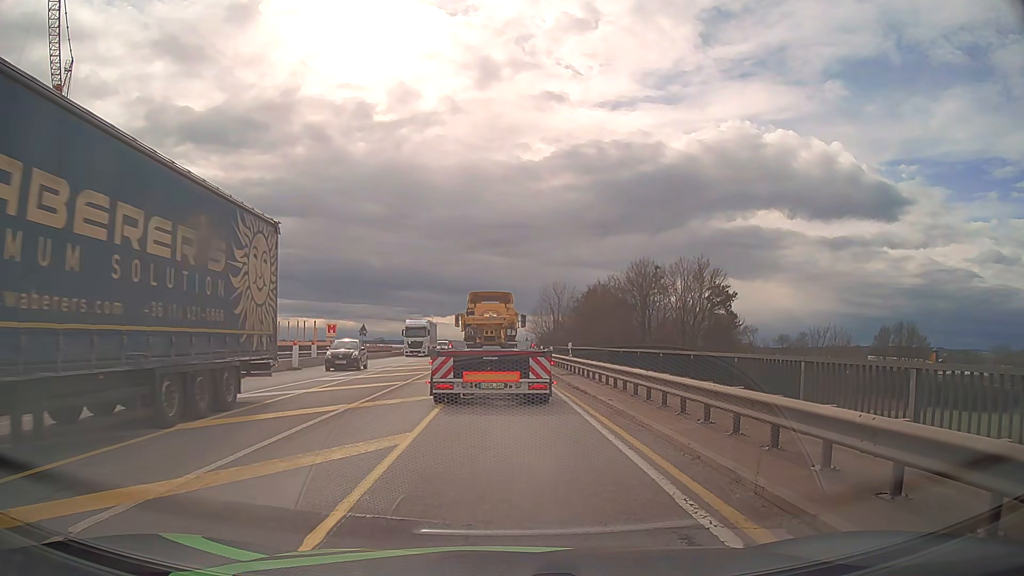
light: Day
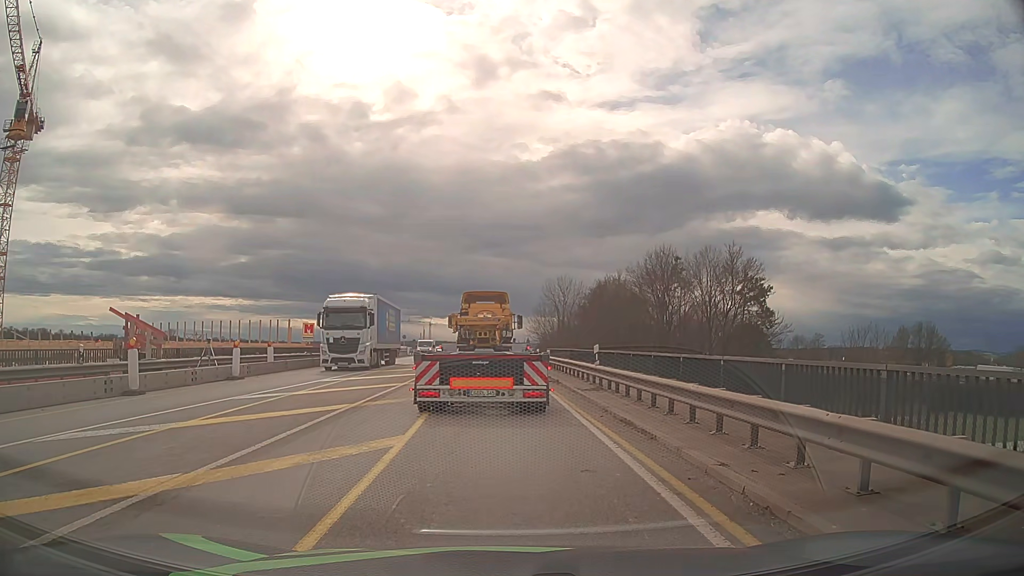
(0.0, +7.6) m; +1°
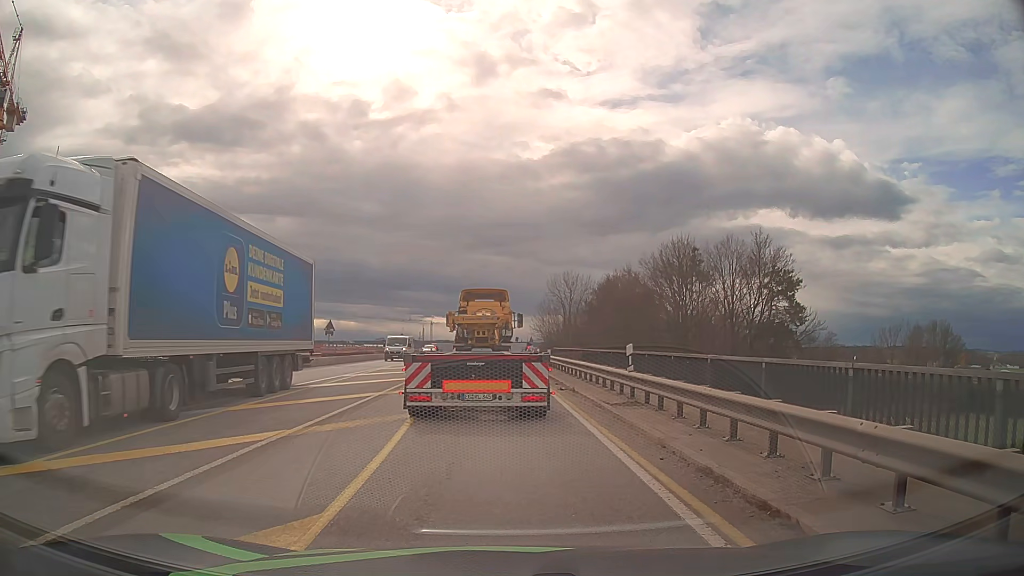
(-0.1, +4.6) m; -1°
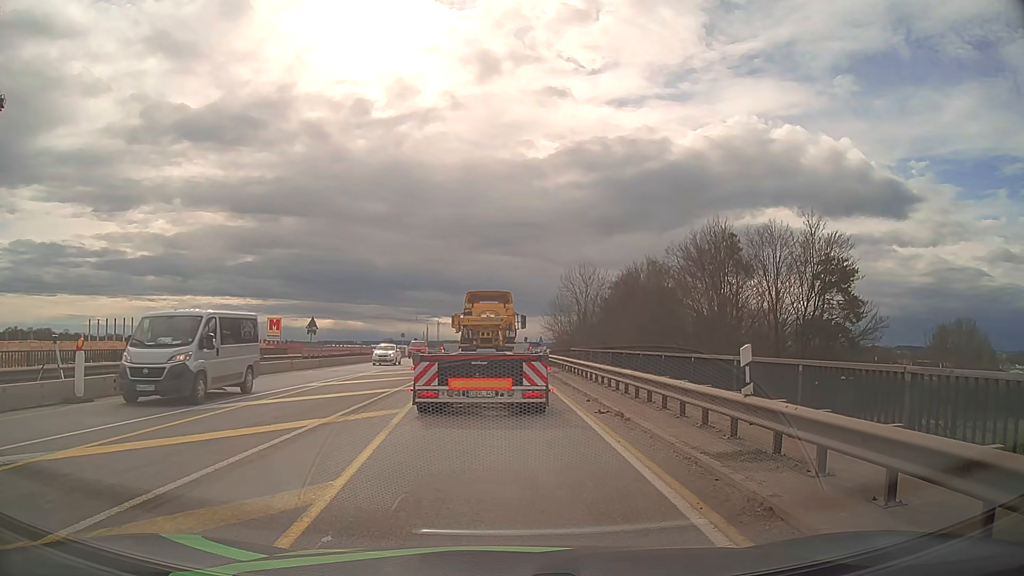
(-0.1, +6.5) m; -1°
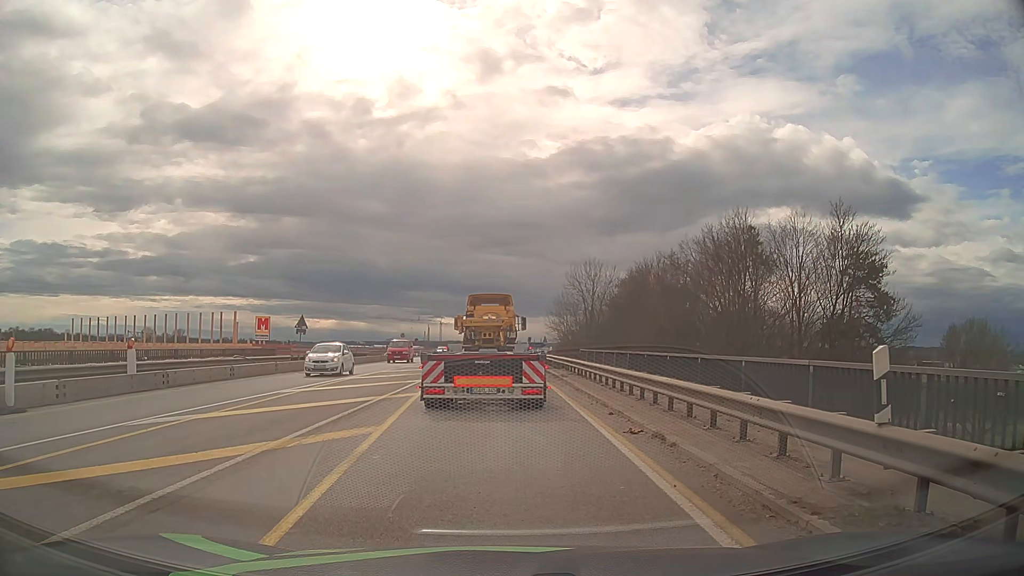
(0.0, +3.0) m; -1°
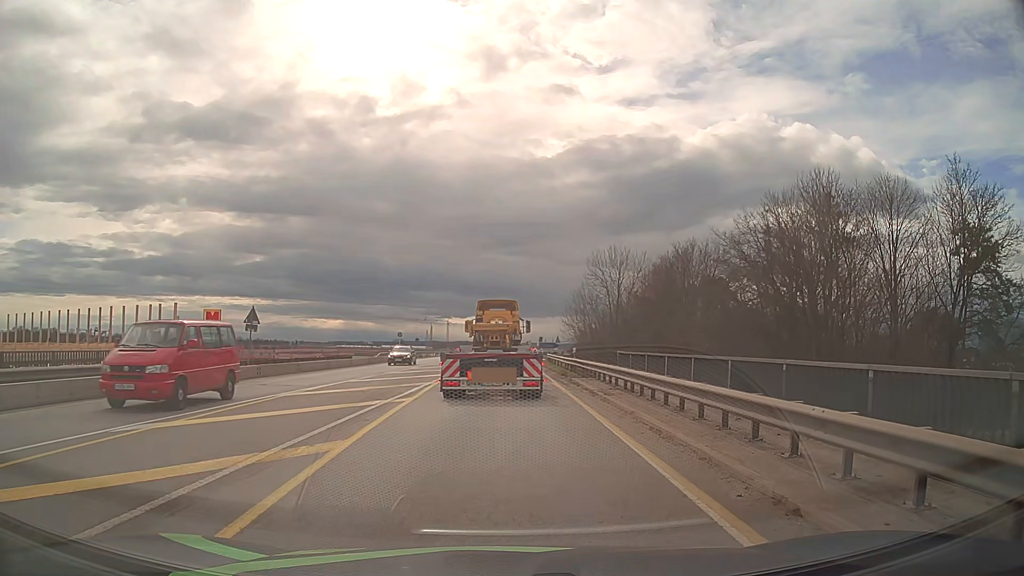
(0.0, +9.4) m; -1°
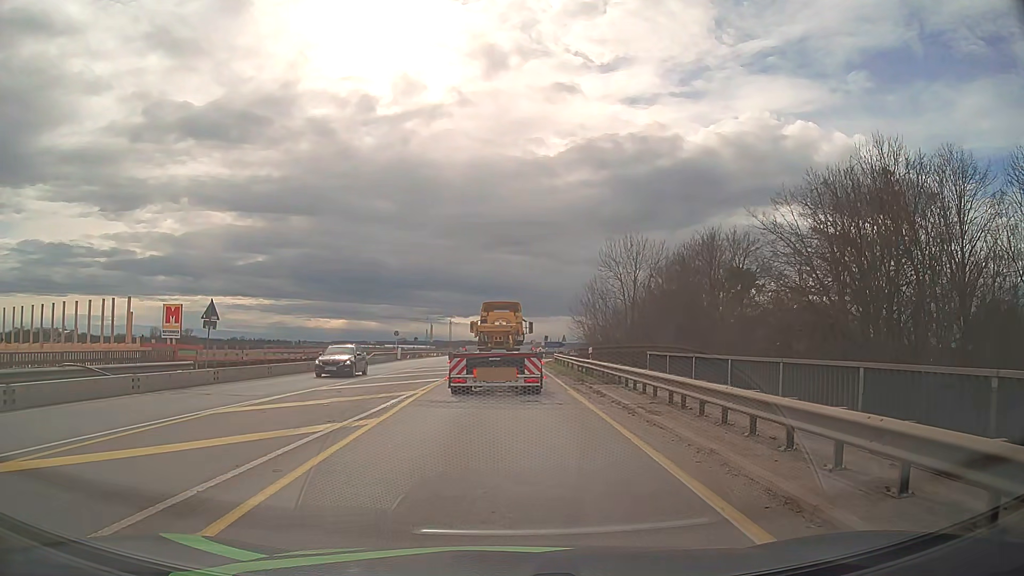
(0.0, +5.0) m; 0°
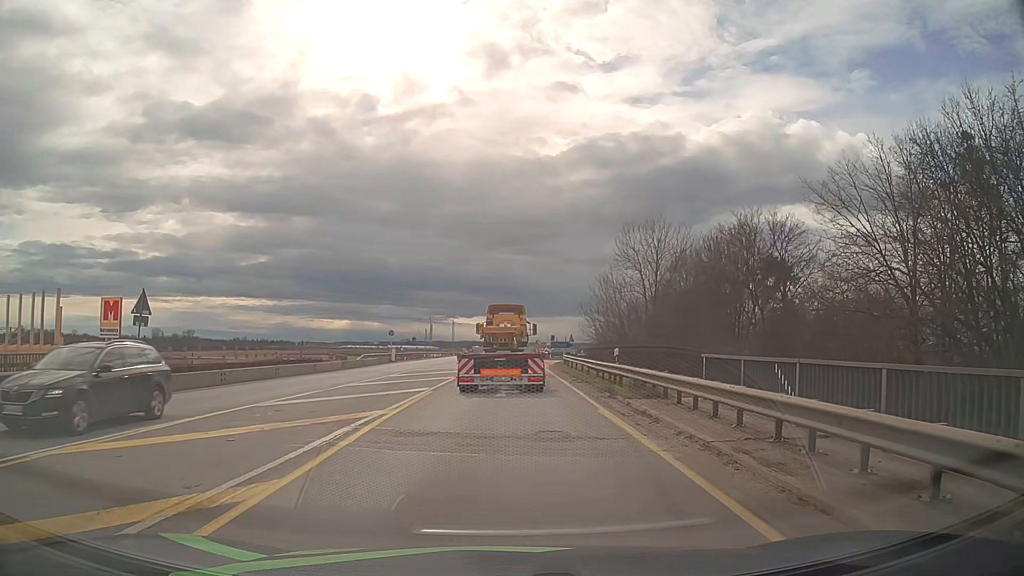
(0.0, +5.8) m; 0°
(0, +10) (0, +20) (0, +30) (0, +40) (0, +50) (+1, +60) (+1, +70) (+1, +80) (+1, +90) (+1, +100) m
